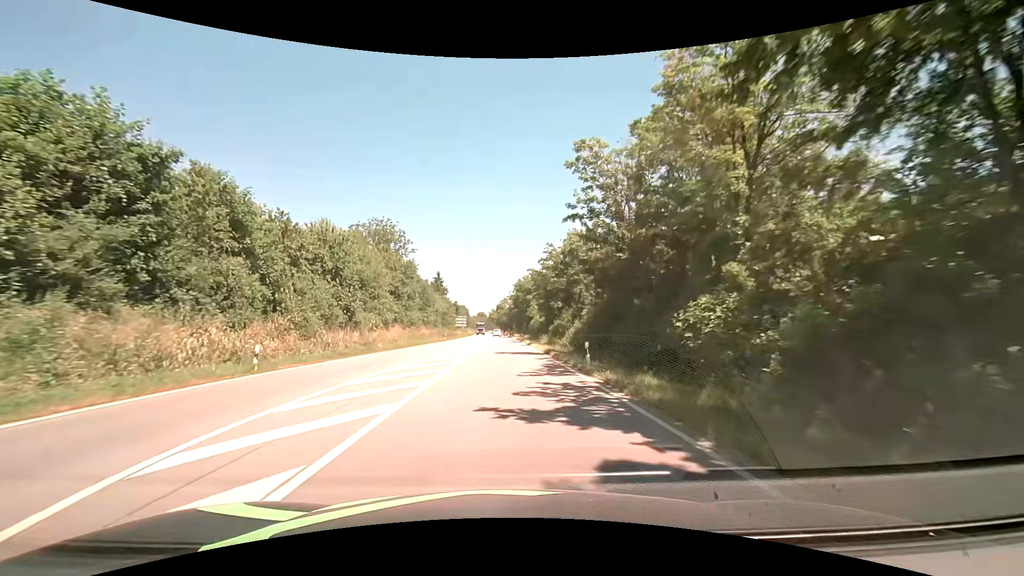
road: primary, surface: asphalt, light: Day
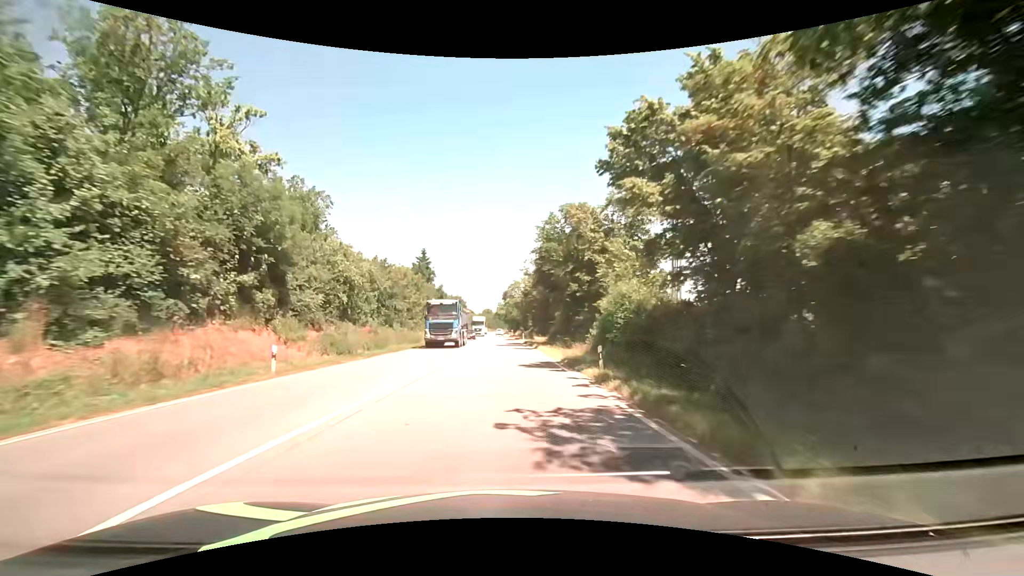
(-0.4, +52.7) m; -1°
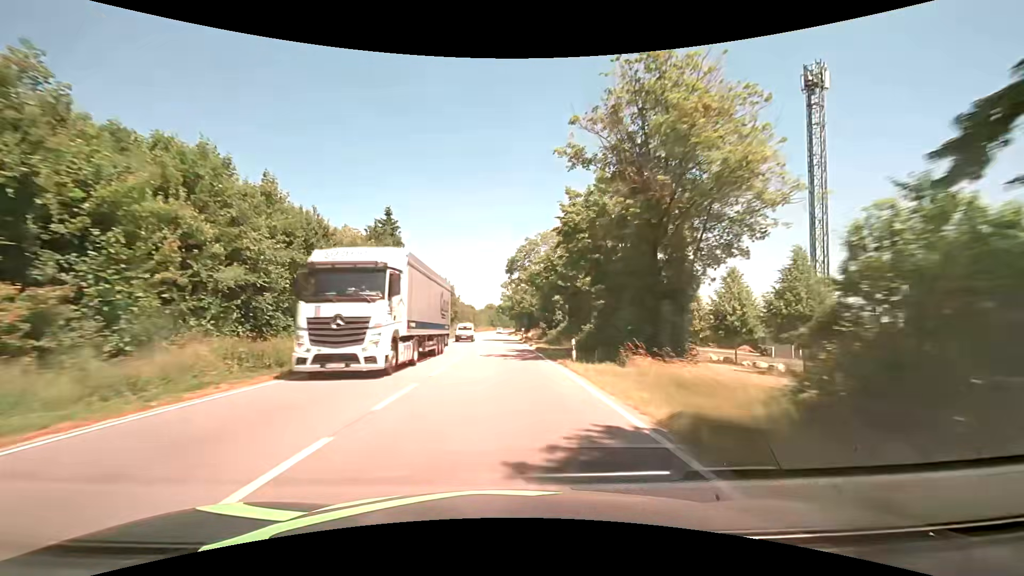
(-0.2, +46.4) m; 0°
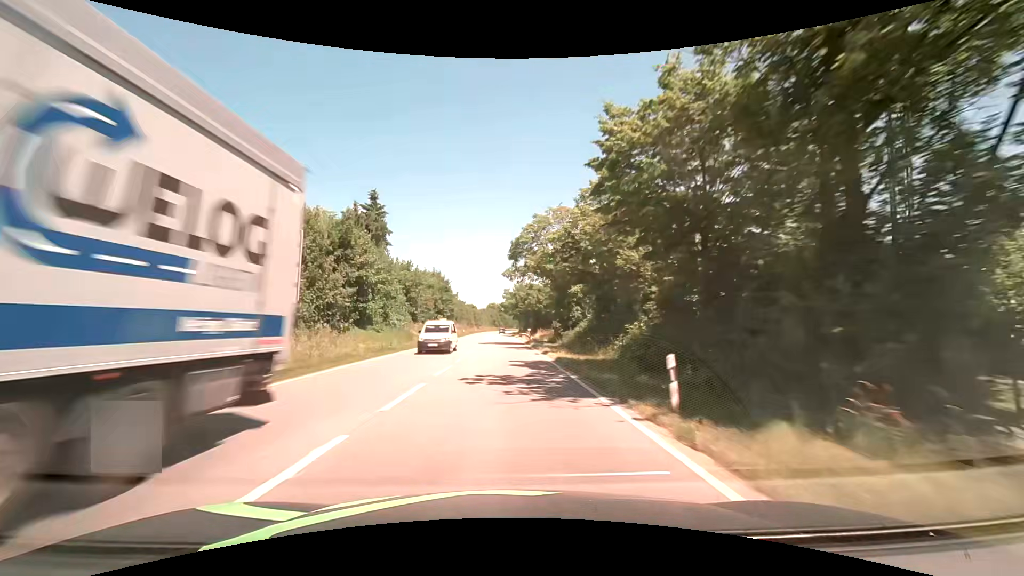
(-0.1, +11.9) m; -1°
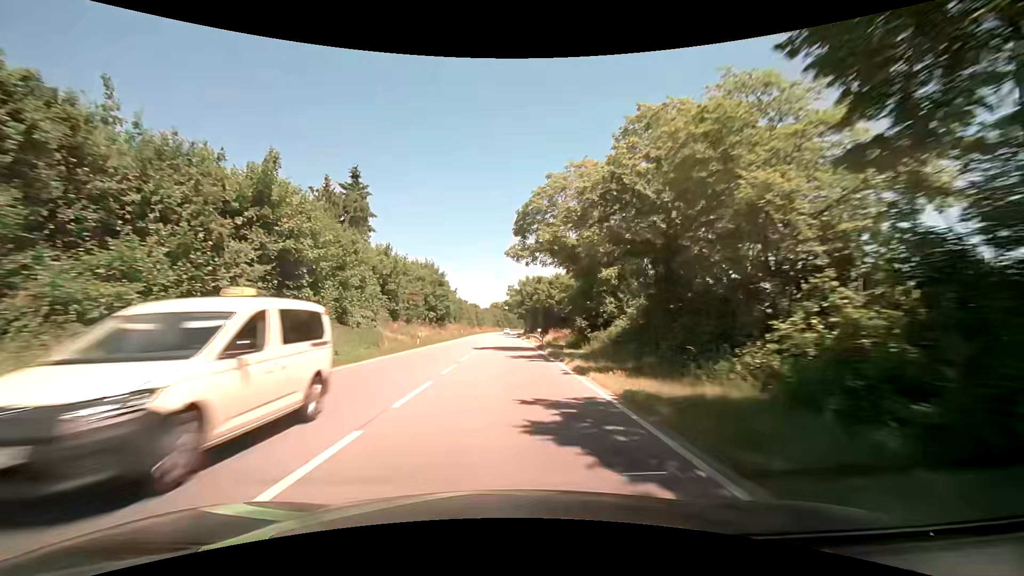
(0.0, +12.0) m; -1°
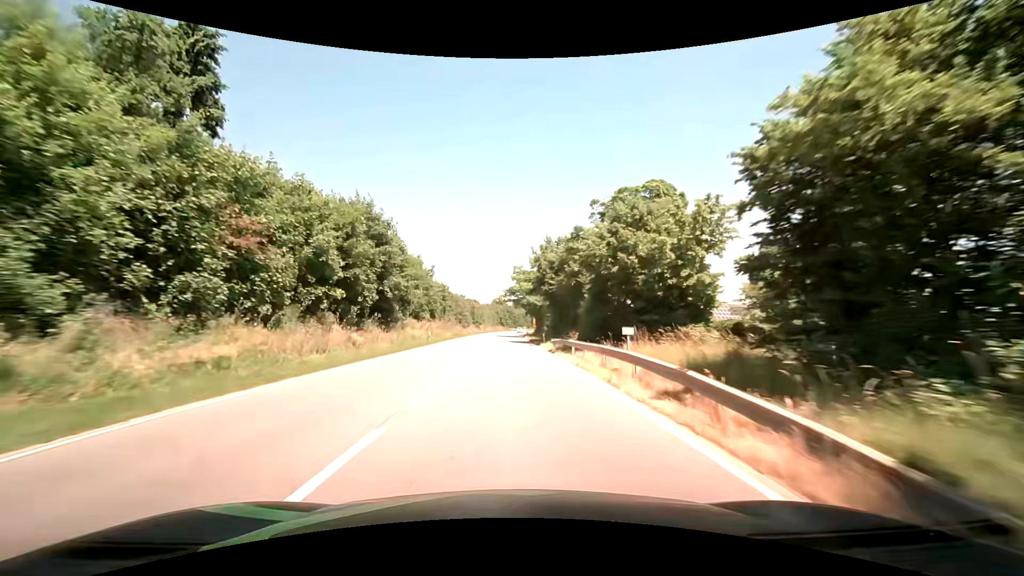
(0.0, +36.4) m; 0°
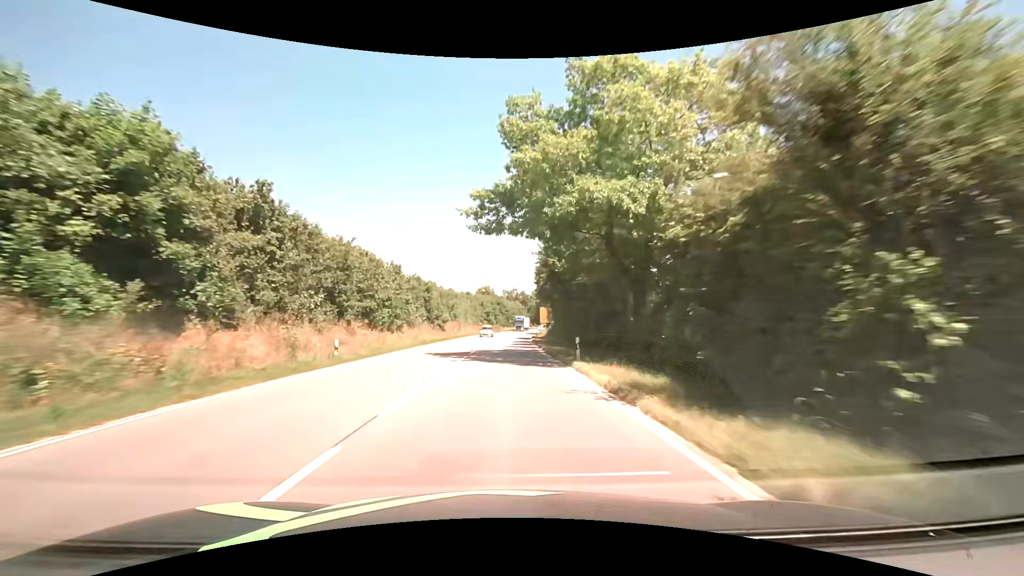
(+0.4, +61.6) m; +1°
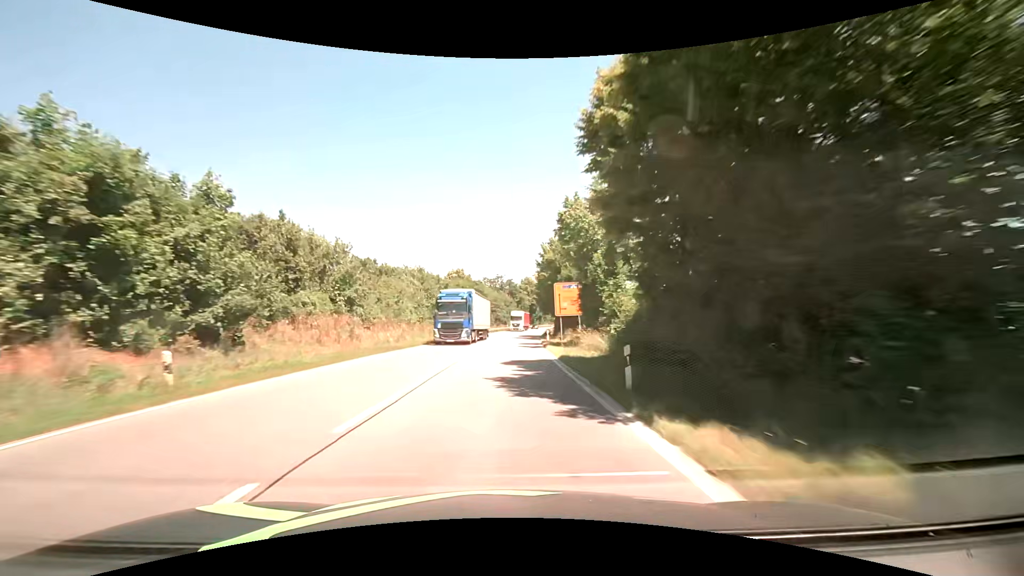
(+0.6, +49.5) m; +2°
(0, +10) (0, +20) (0, +30) (+1, +40) (+1, +50) (+2, +60) (+3, +70) (+3, +80) (+4, +90) (+5, +100) m
